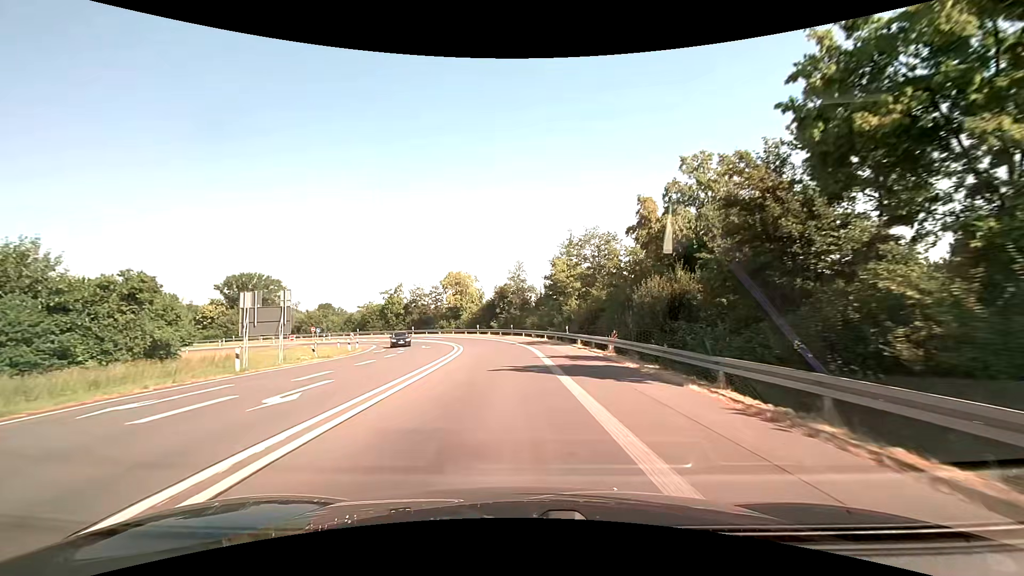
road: motorway_link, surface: asphalt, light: Day
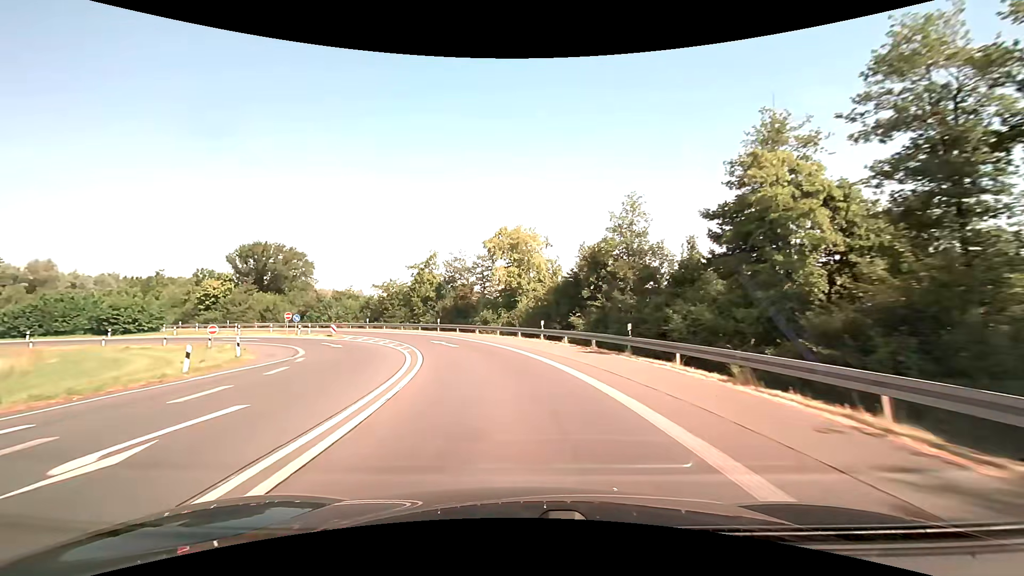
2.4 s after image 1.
(-1.8, +35.2) m; -8°
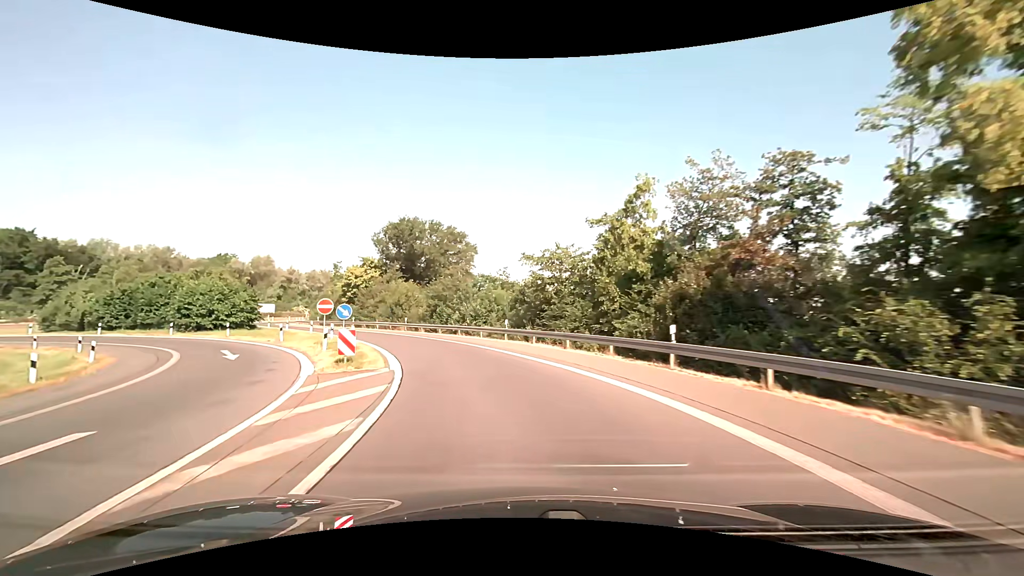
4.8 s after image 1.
(-6.1, +33.9) m; -22°
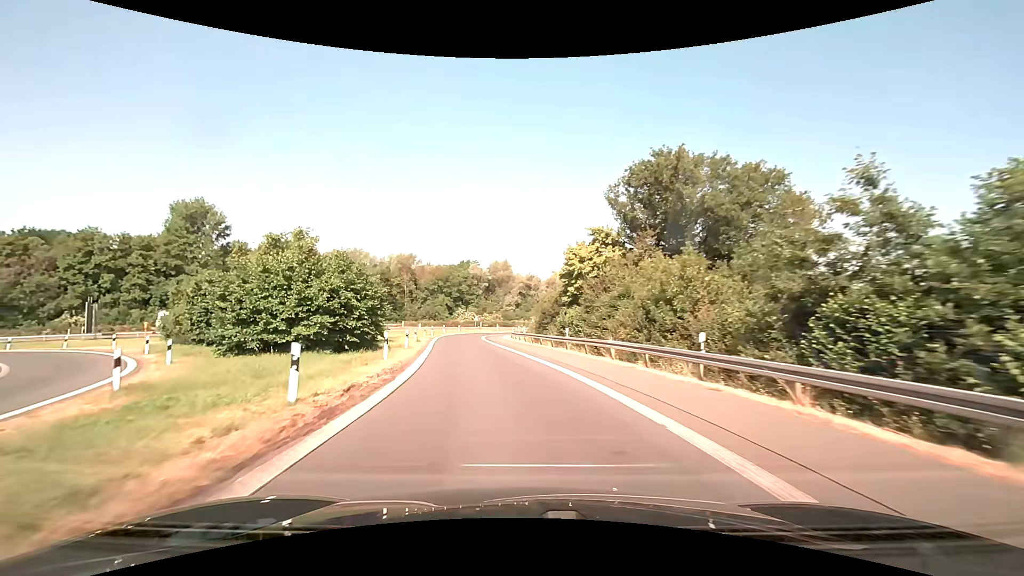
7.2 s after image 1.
(-8.3, +33.2) m; -28°
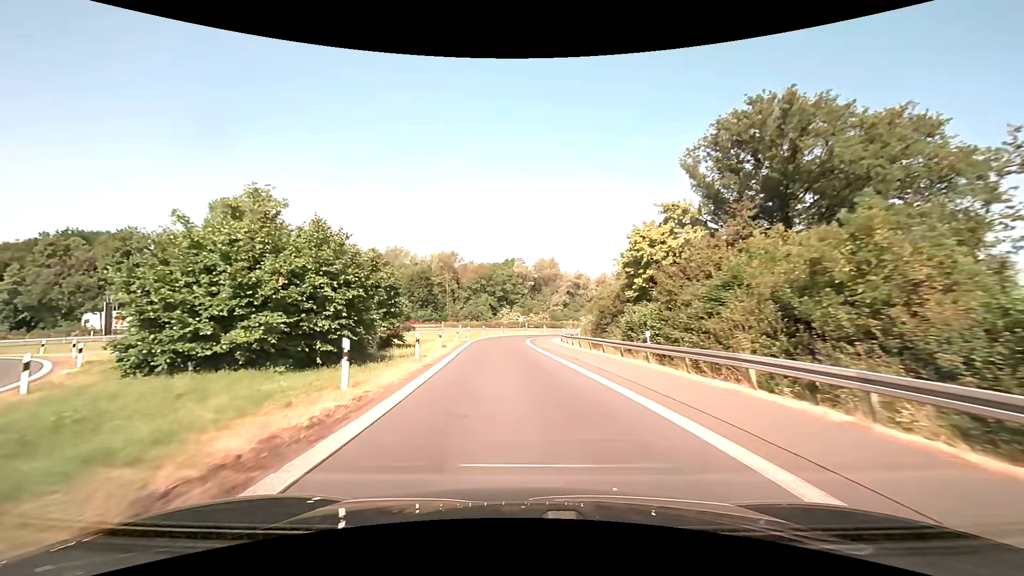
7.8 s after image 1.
(-0.4, +9.0) m; -5°
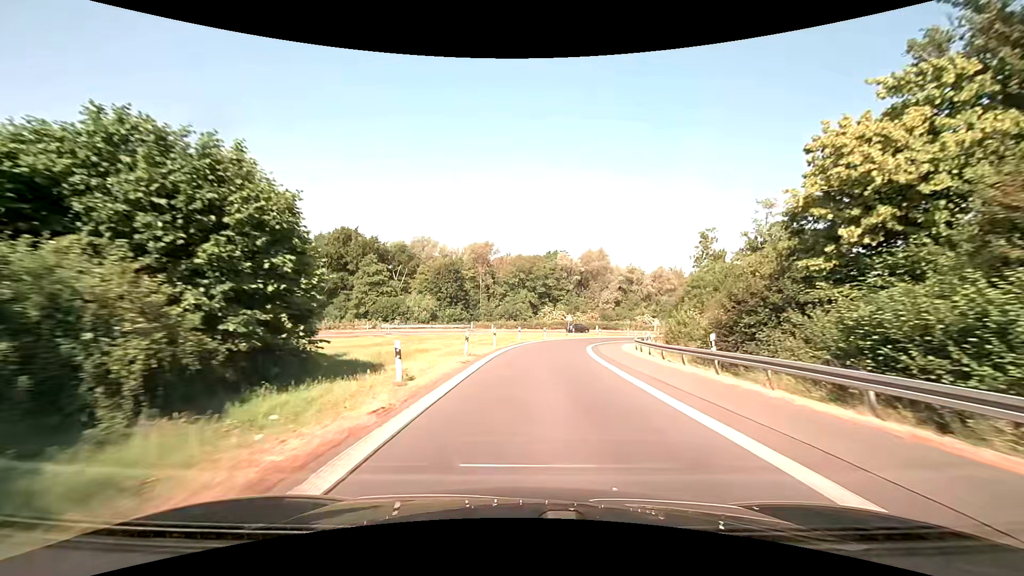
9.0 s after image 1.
(-1.1, +18.6) m; -5°
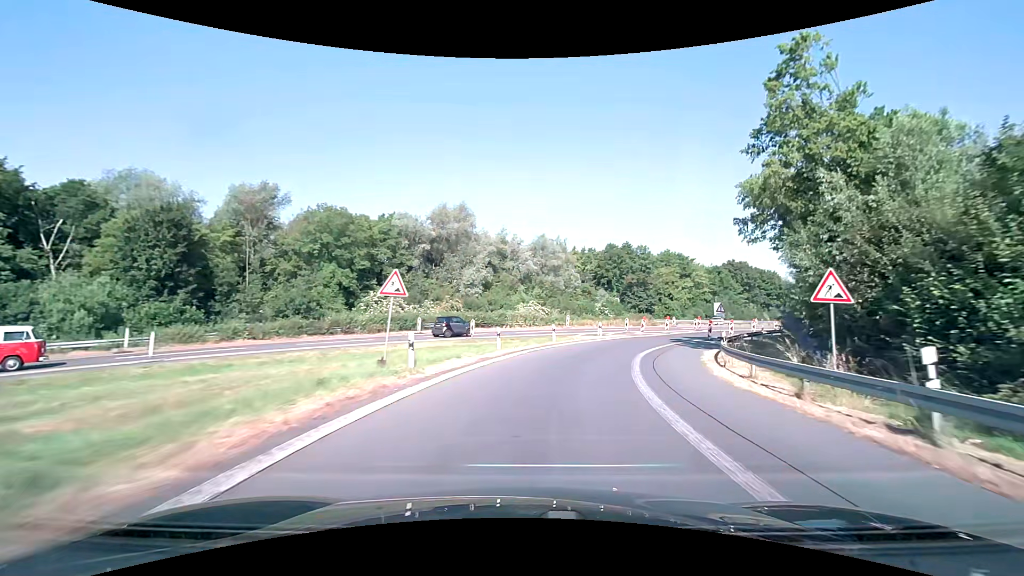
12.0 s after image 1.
(+4.2, +47.8) m; +16°
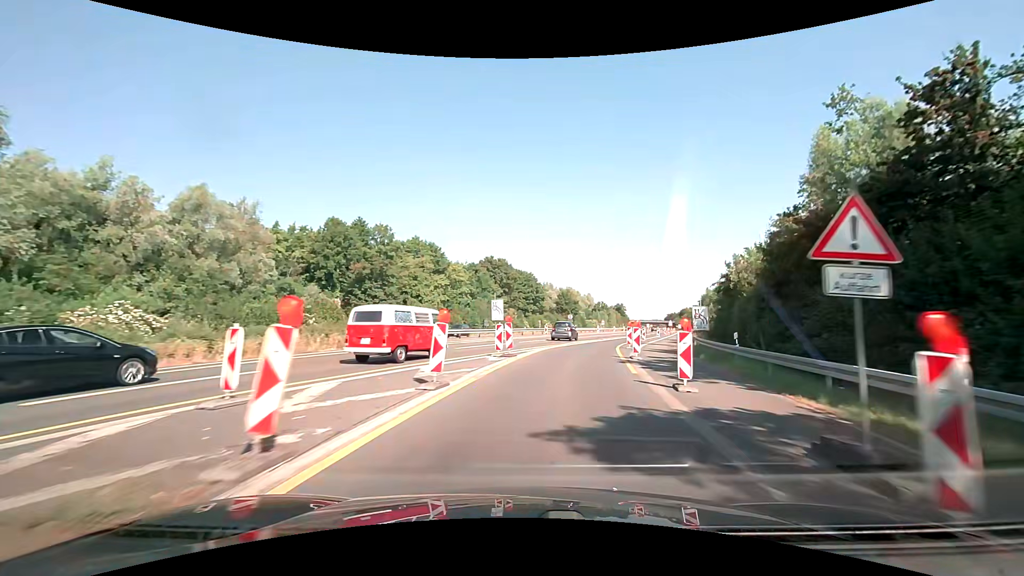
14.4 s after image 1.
(+9.3, +37.0) m; +29°
(0, +10) (+2, +20) (+4, +30) (+6, +39) (+9, +49) (+13, +58) (+16, +68) (+19, +77) (+22, +87) (+26, +96) m
